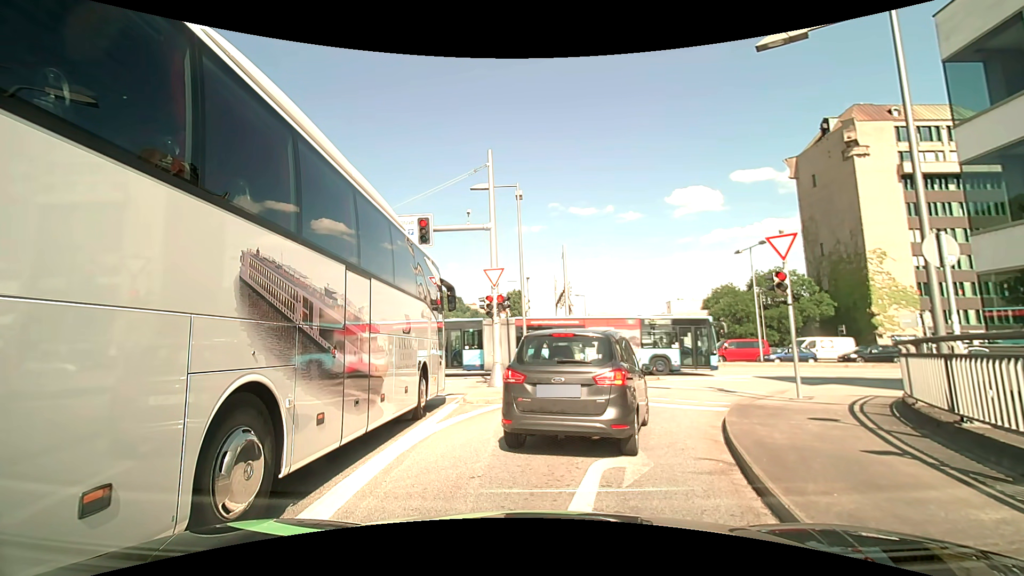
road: primary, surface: asphalt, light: Day
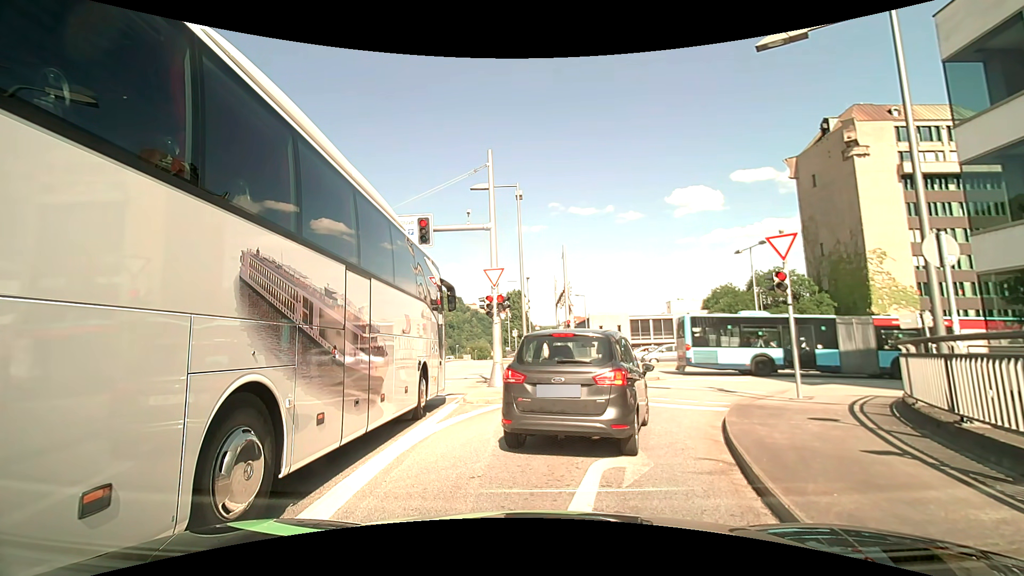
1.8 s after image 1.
(0.0, 0.0) m; 0°
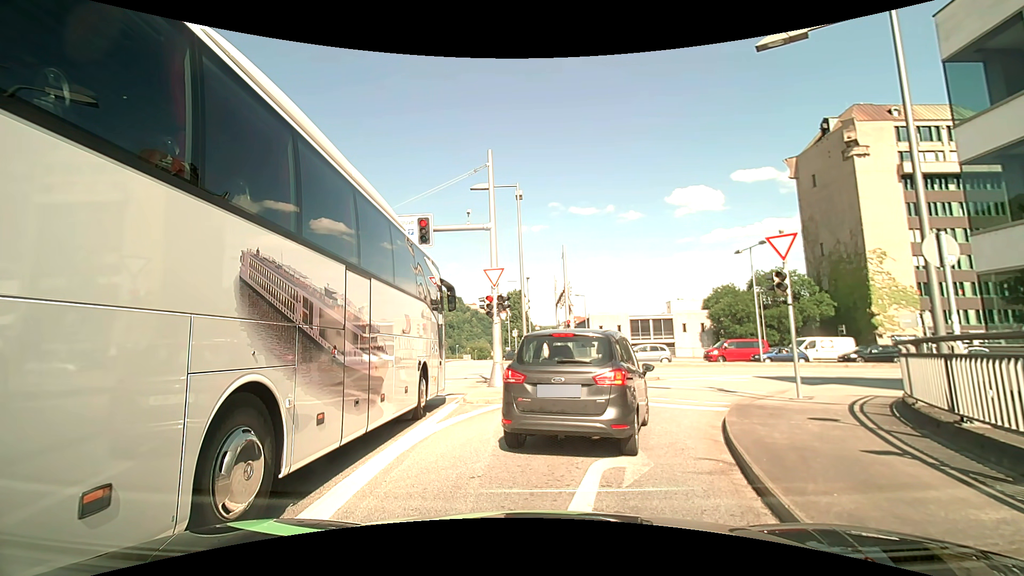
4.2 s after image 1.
(0.0, 0.0) m; 0°
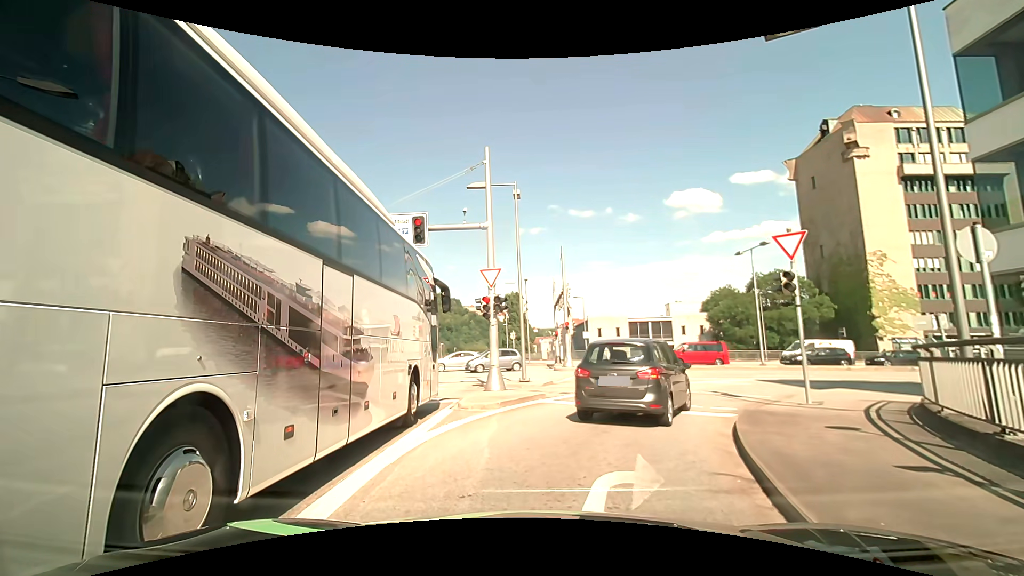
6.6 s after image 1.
(0.0, +0.6) m; 0°
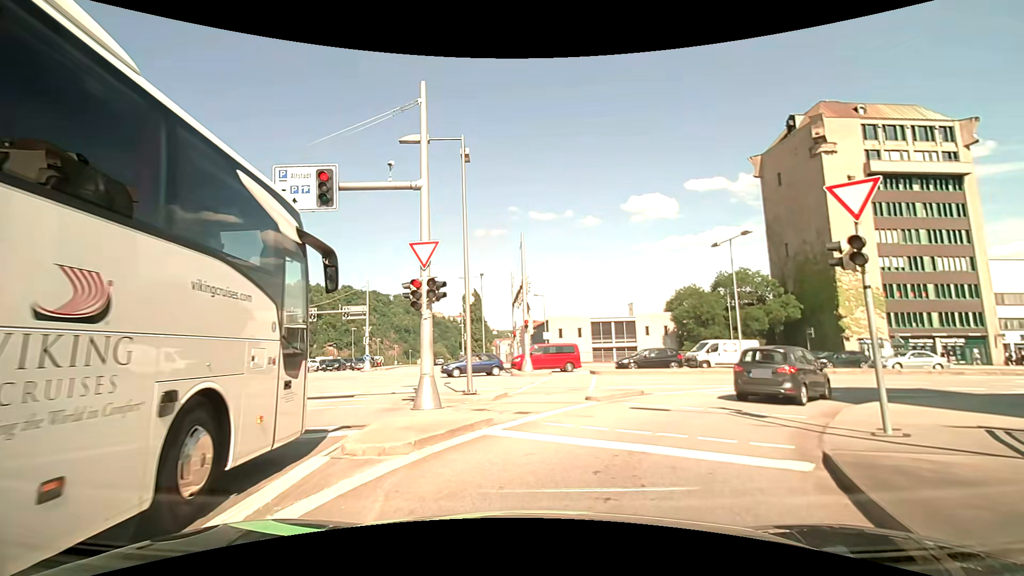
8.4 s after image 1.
(+0.3, +5.0) m; +5°
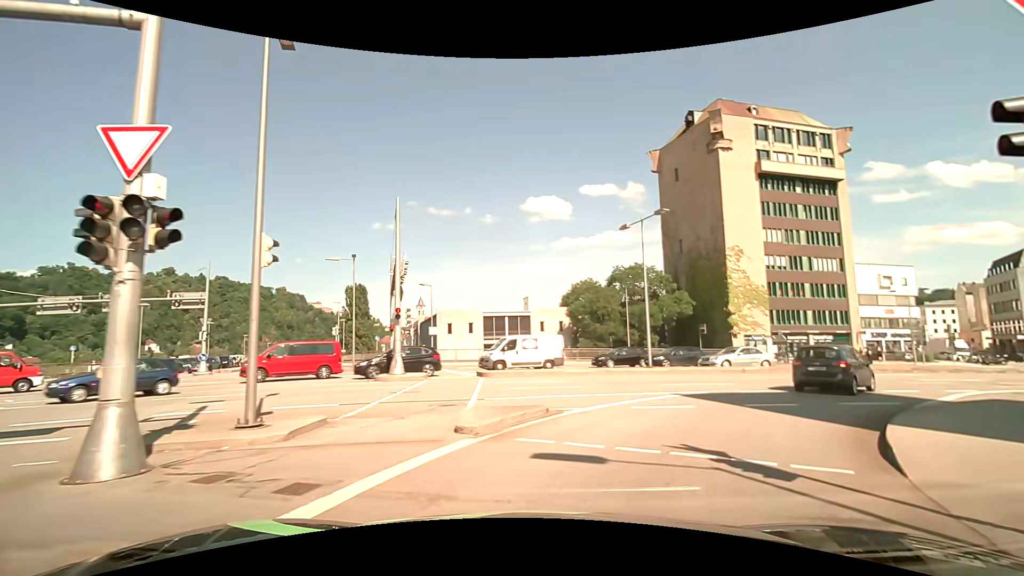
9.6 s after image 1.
(+0.7, +6.3) m; +13°
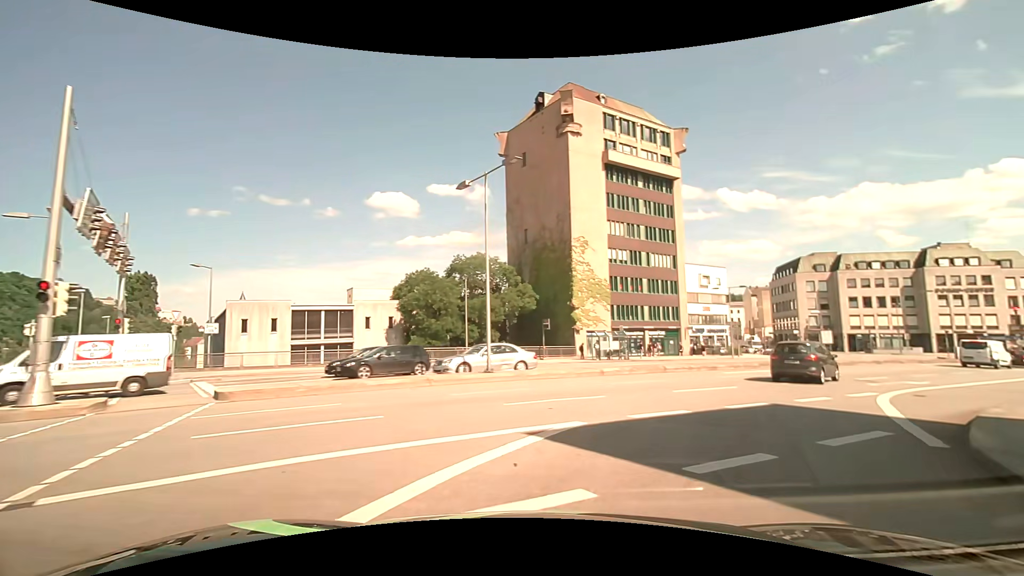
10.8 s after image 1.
(+1.3, +8.1) m; +18°
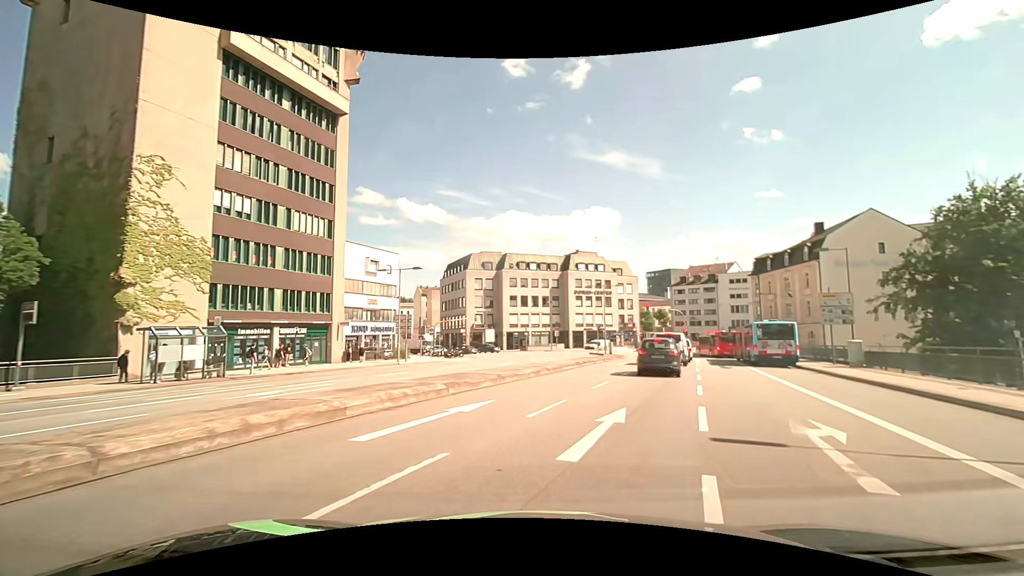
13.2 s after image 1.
(+5.9, +17.6) m; +37°
